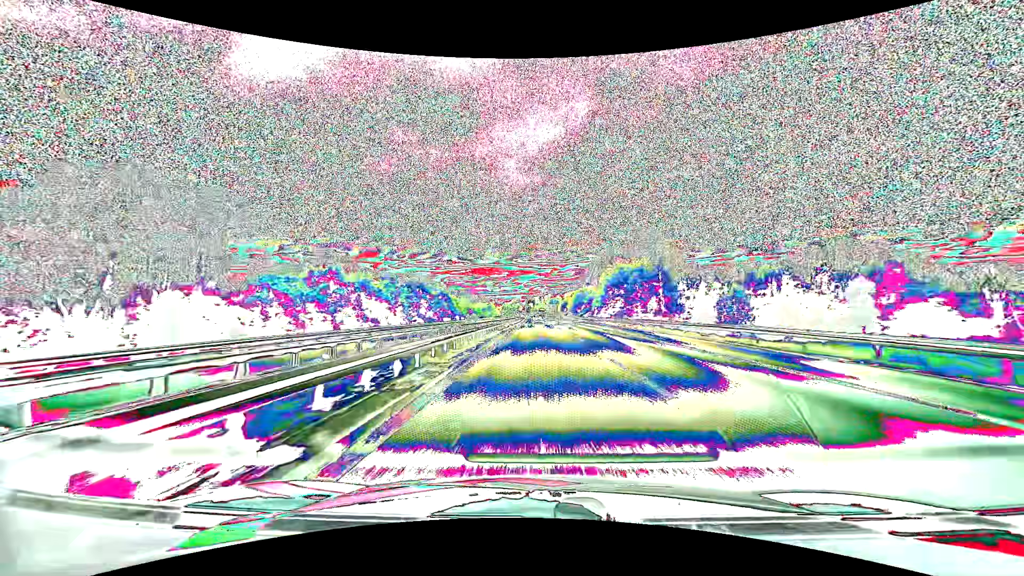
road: motorway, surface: asphalt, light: Day
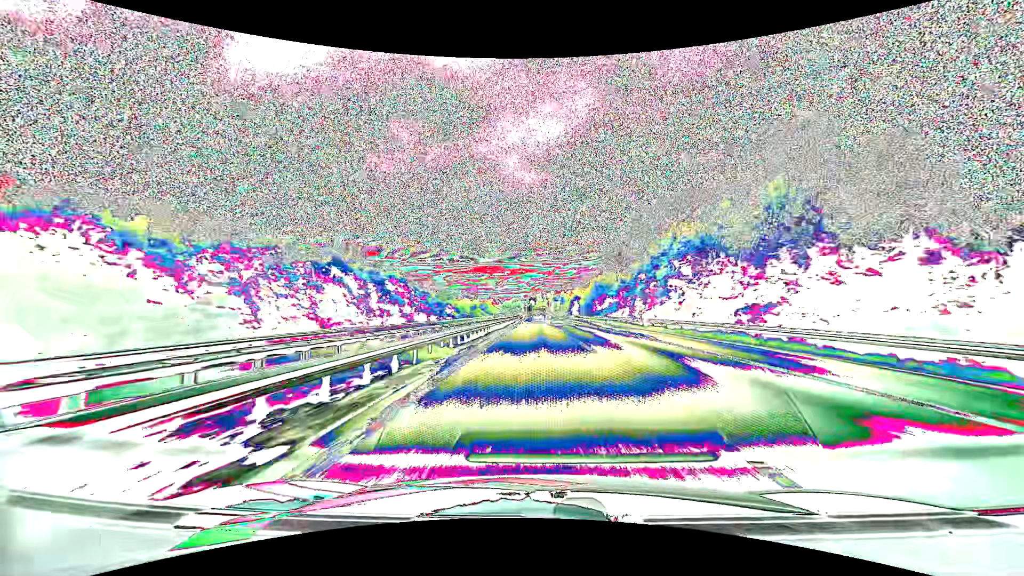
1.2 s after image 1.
(-0.1, +45.2) m; 0°
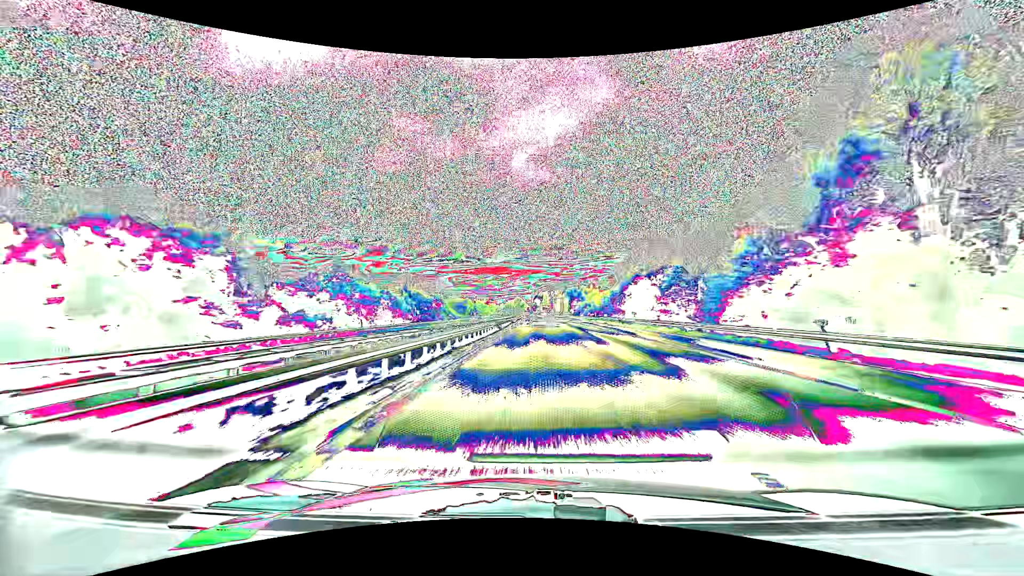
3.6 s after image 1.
(-0.8, +89.0) m; -1°
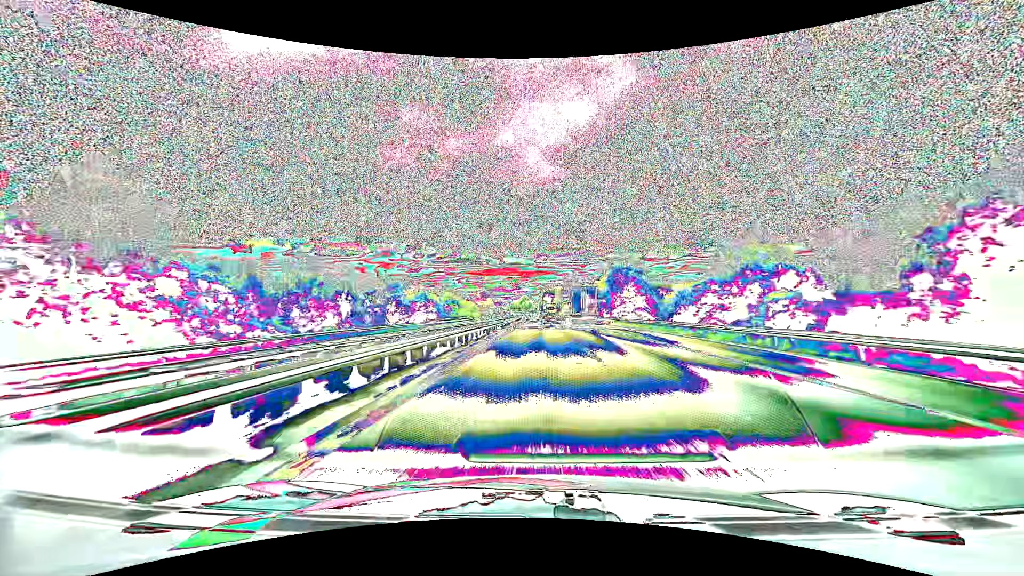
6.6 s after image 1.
(-0.6, +109.5) m; -1°
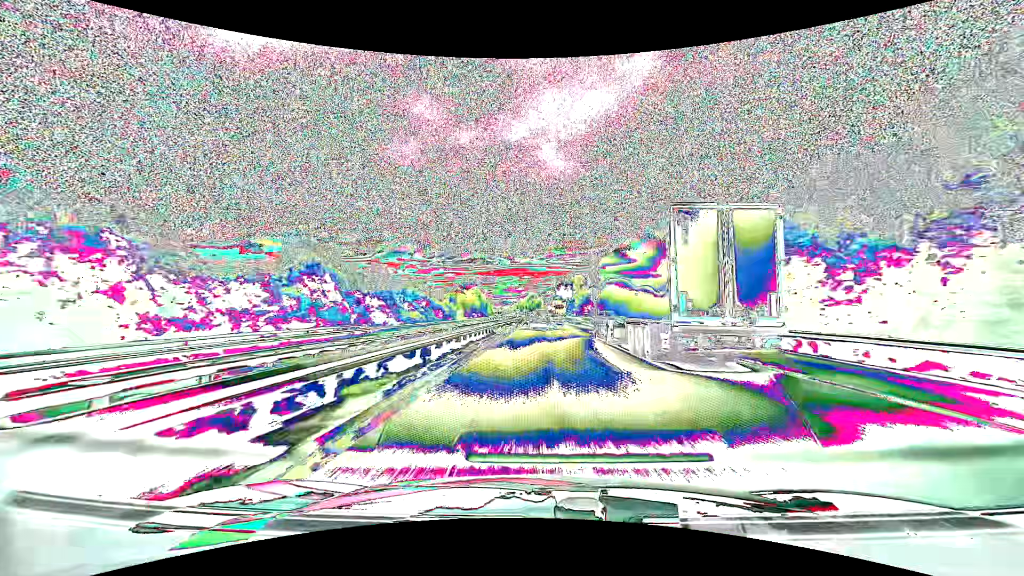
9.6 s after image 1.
(-0.9, +107.6) m; -1°
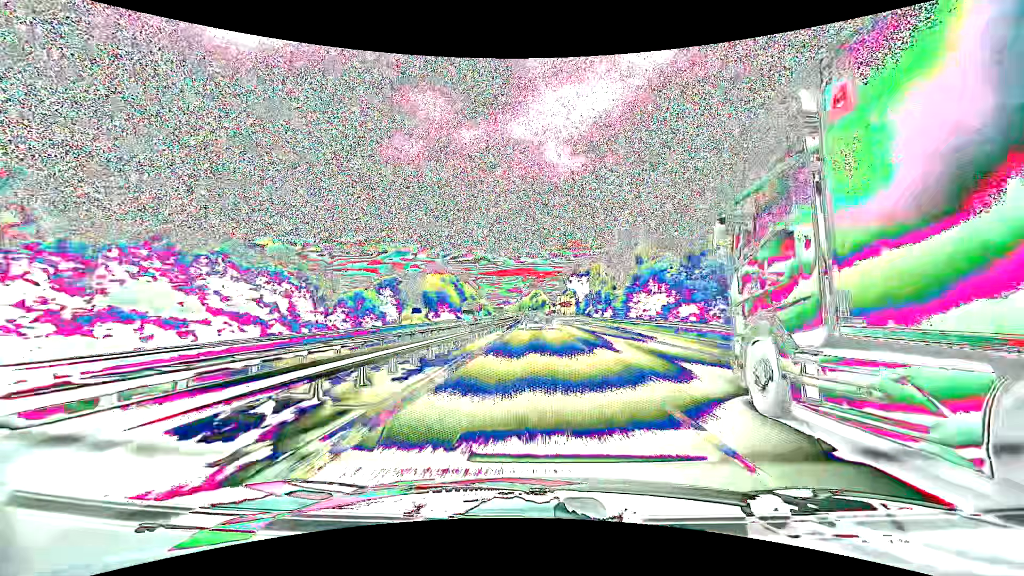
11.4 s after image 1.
(-0.4, +64.1) m; -1°
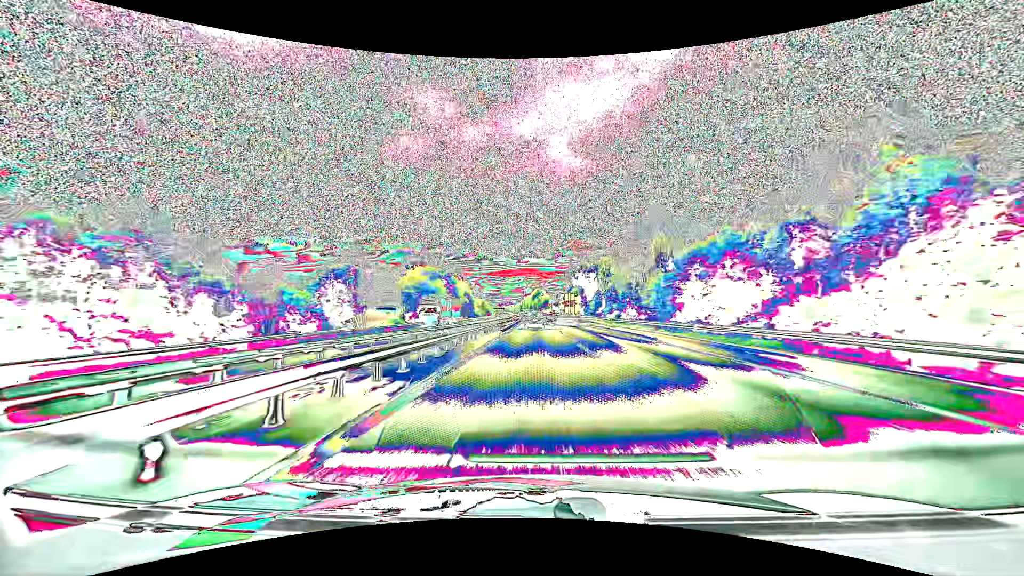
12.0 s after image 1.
(0.0, +21.3) m; 0°
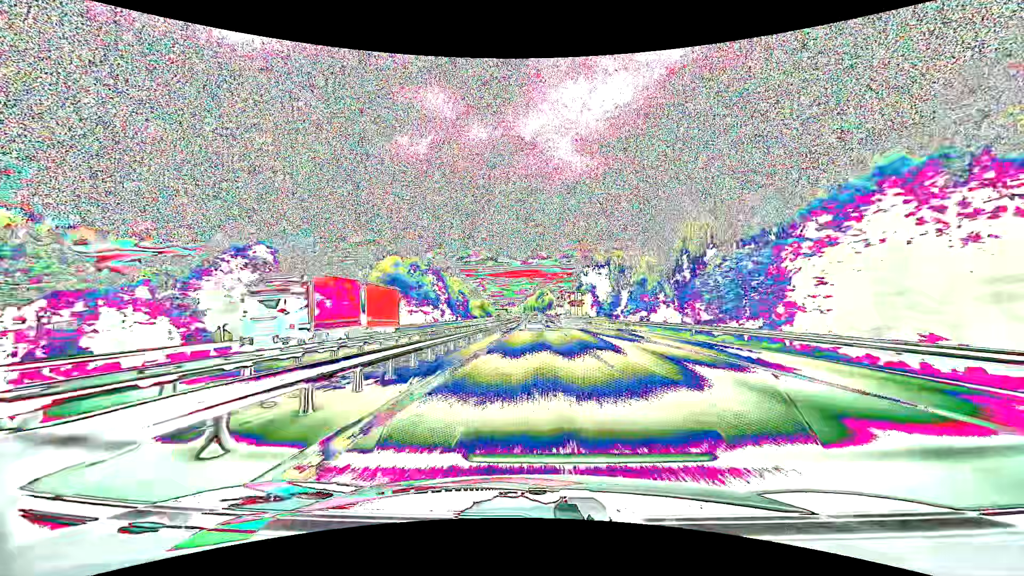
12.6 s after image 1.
(-0.1, +21.3) m; -1°
(0, +10) (0, +20) (0, +30) (0, +40) (0, +50) (0, +60) (0, +70) (-1, +80) (-1, +90) (-1, +100) m
